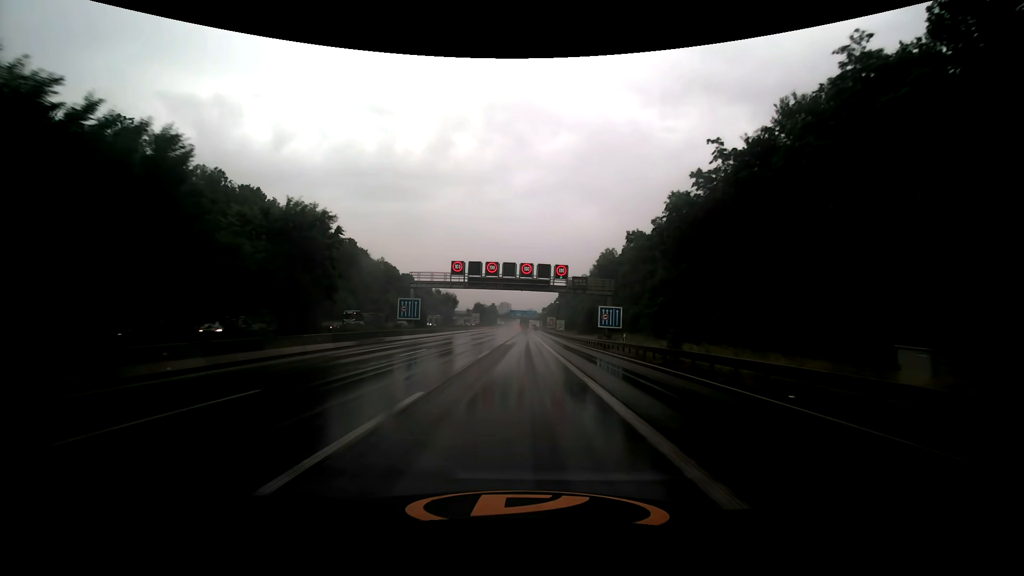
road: motorway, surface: asphalt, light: Day
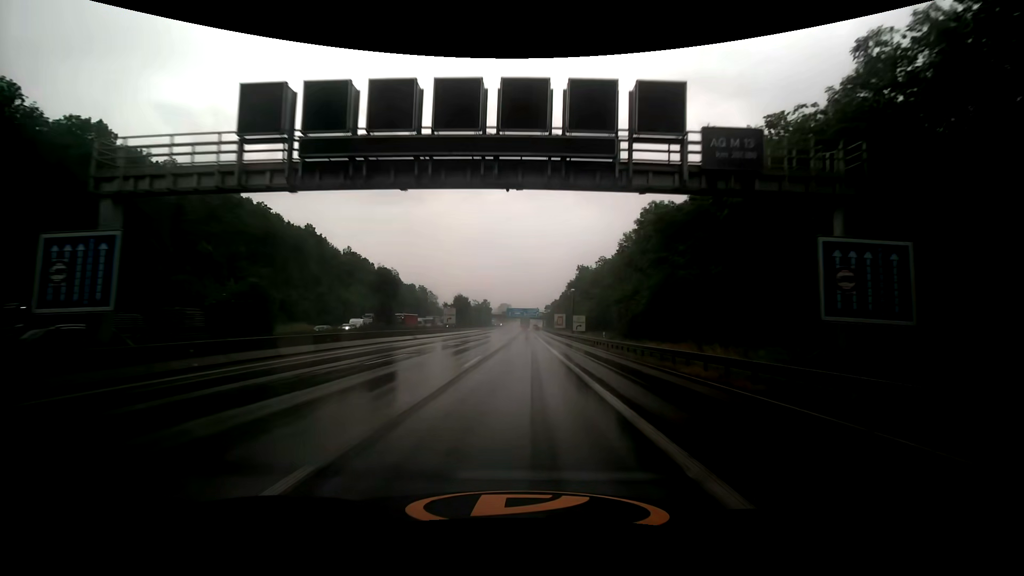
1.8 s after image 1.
(0.0, +41.4) m; 0°
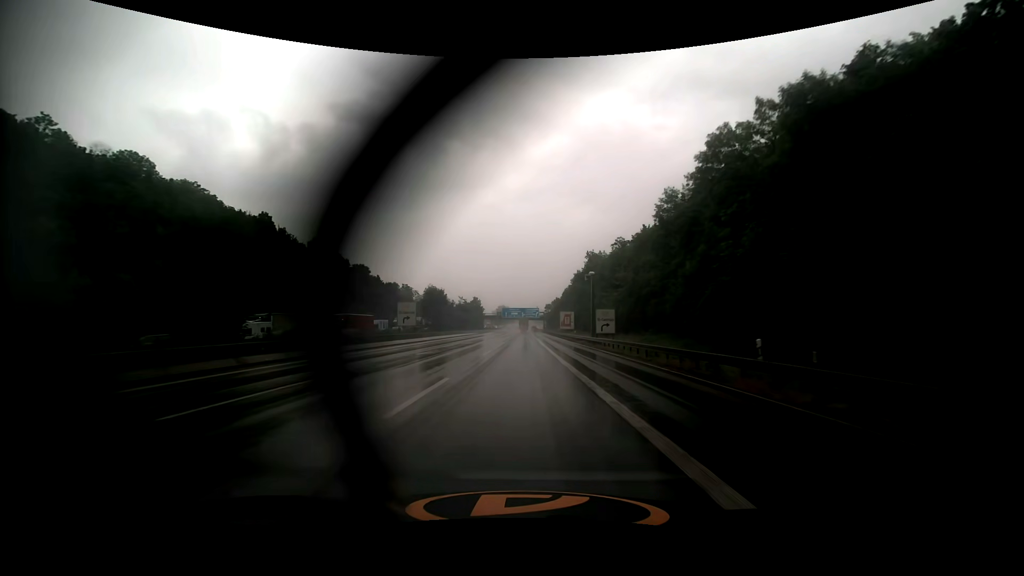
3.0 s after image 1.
(0.0, +27.5) m; 0°
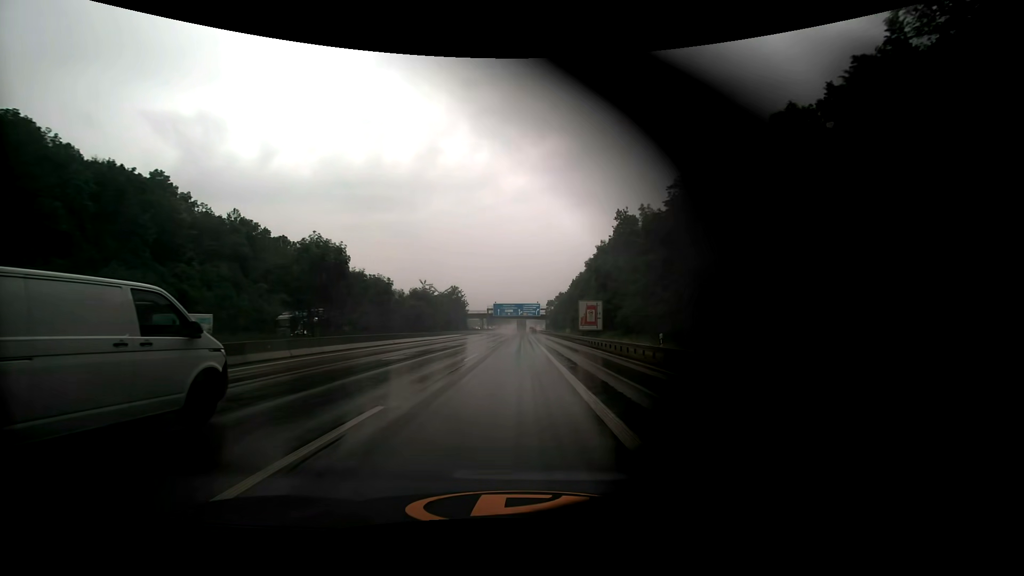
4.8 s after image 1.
(+0.1, +41.3) m; 0°
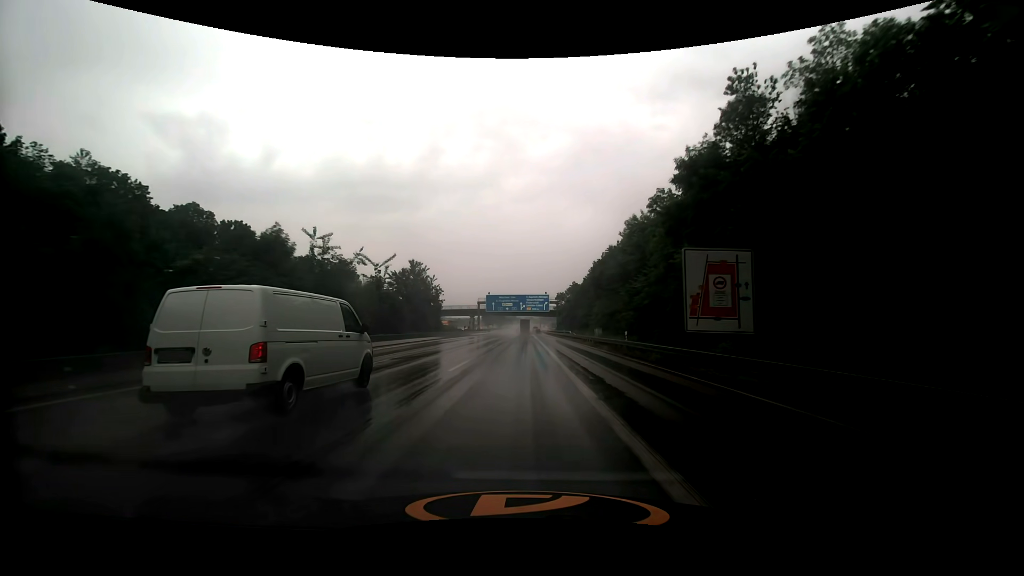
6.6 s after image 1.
(-0.3, +40.9) m; 0°
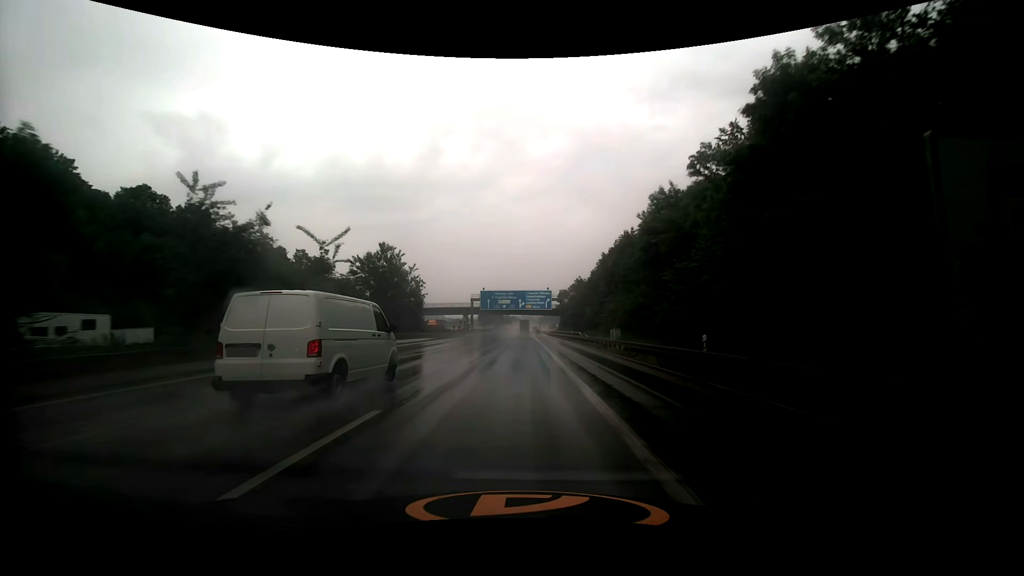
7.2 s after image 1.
(0.0, +13.6) m; 0°
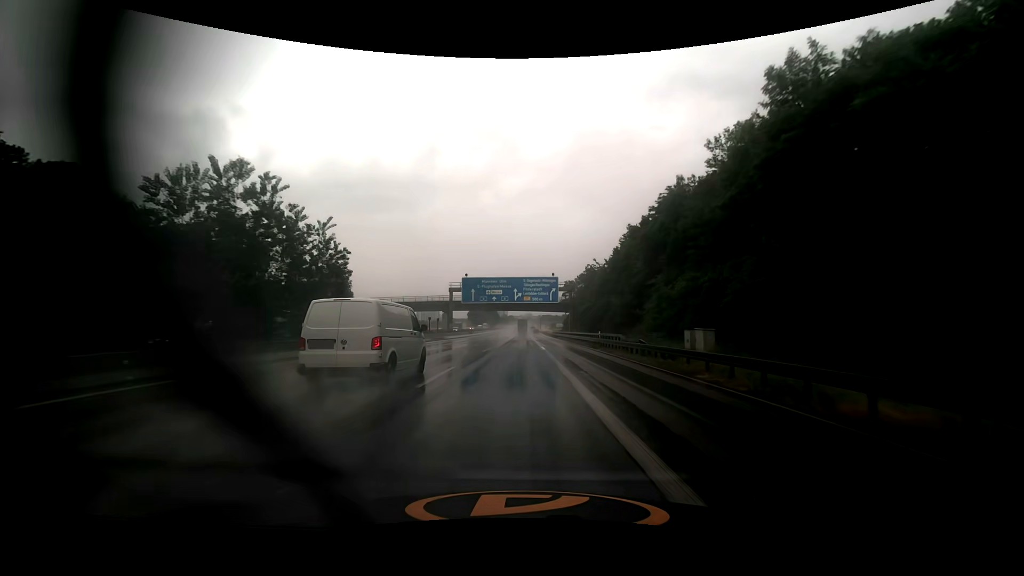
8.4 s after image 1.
(0.0, +26.9) m; 0°
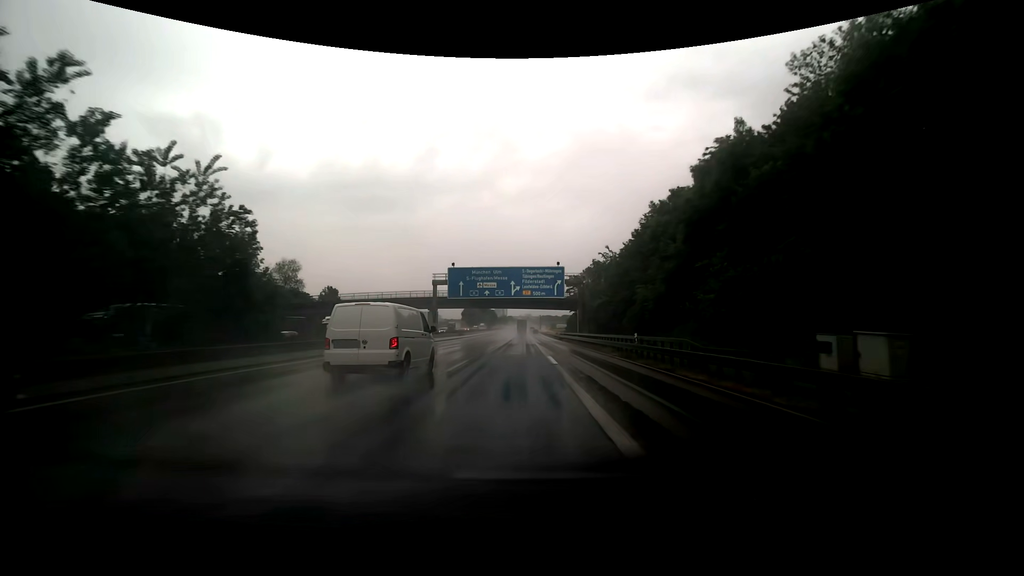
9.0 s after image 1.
(-0.1, +13.4) m; 0°
(0, +10) (0, +20) (0, +30) (0, +40) (0, +50) (0, +60) (0, +70) (0, +80) (-1, +90) (-1, +100) m
